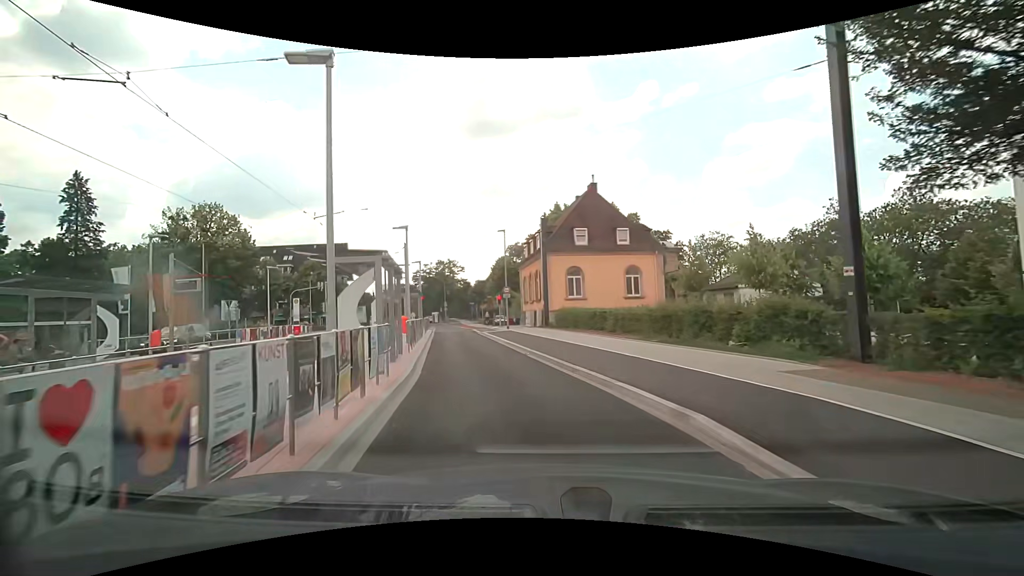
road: secondary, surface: asphalt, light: Day
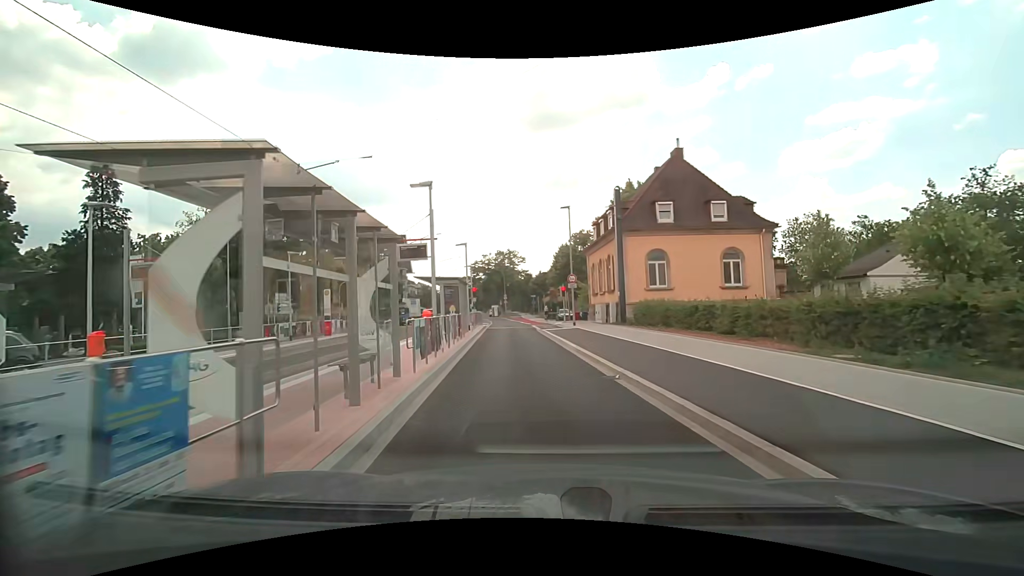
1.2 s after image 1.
(-0.5, +6.8) m; -7°
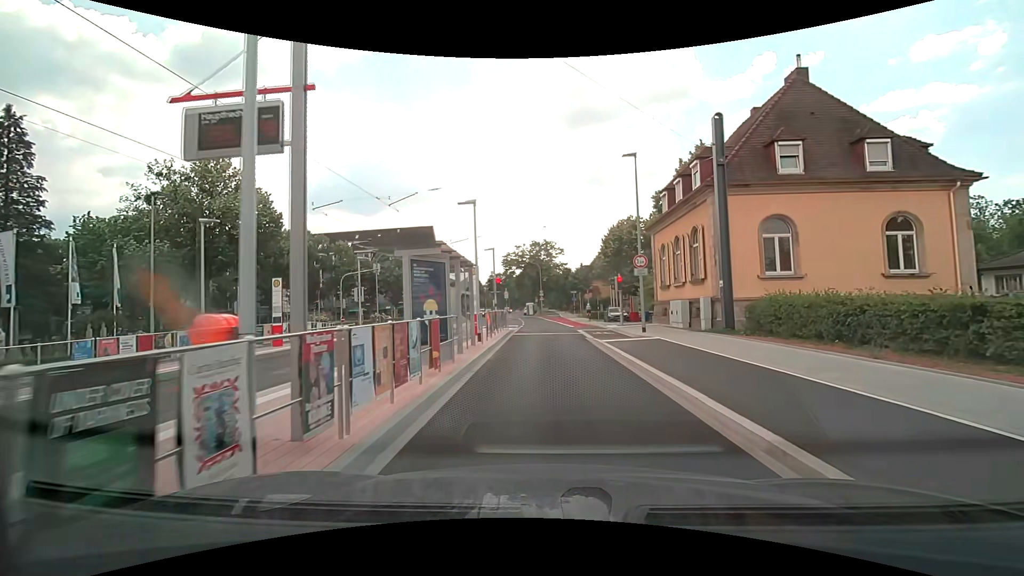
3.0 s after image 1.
(-0.6, +11.0) m; -4°
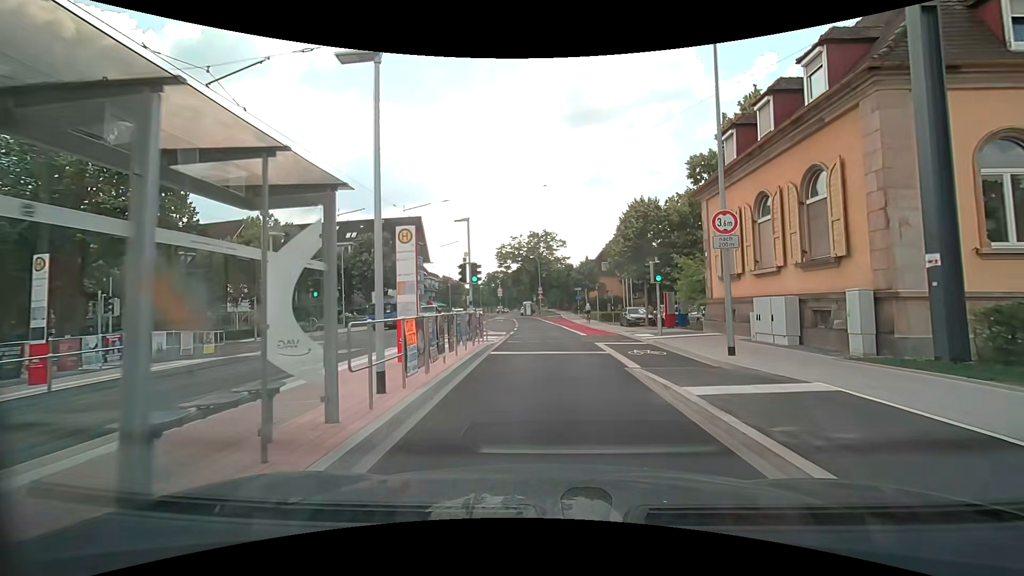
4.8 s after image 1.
(0.0, +10.4) m; +1°
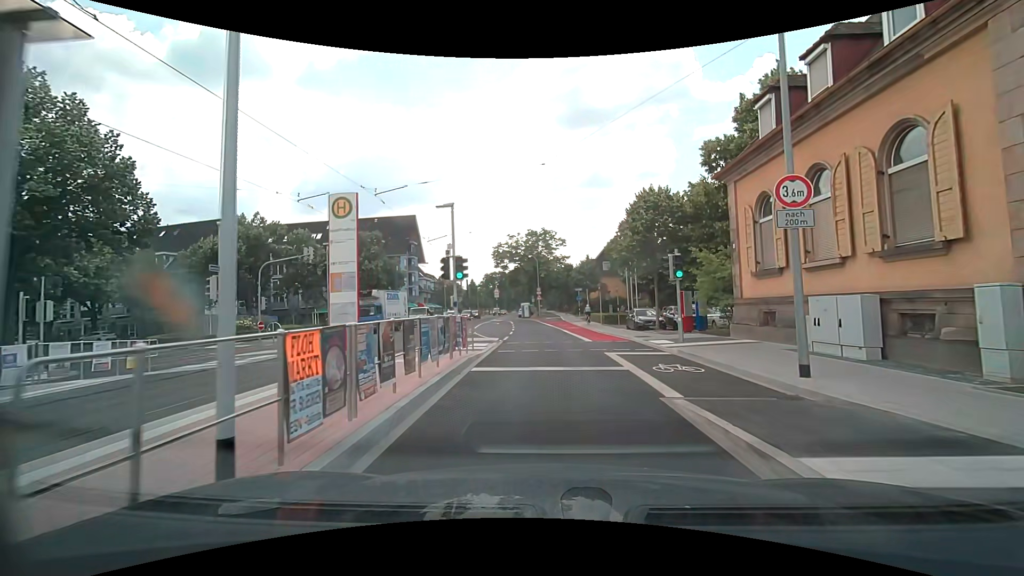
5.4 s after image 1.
(0.0, +3.4) m; 0°
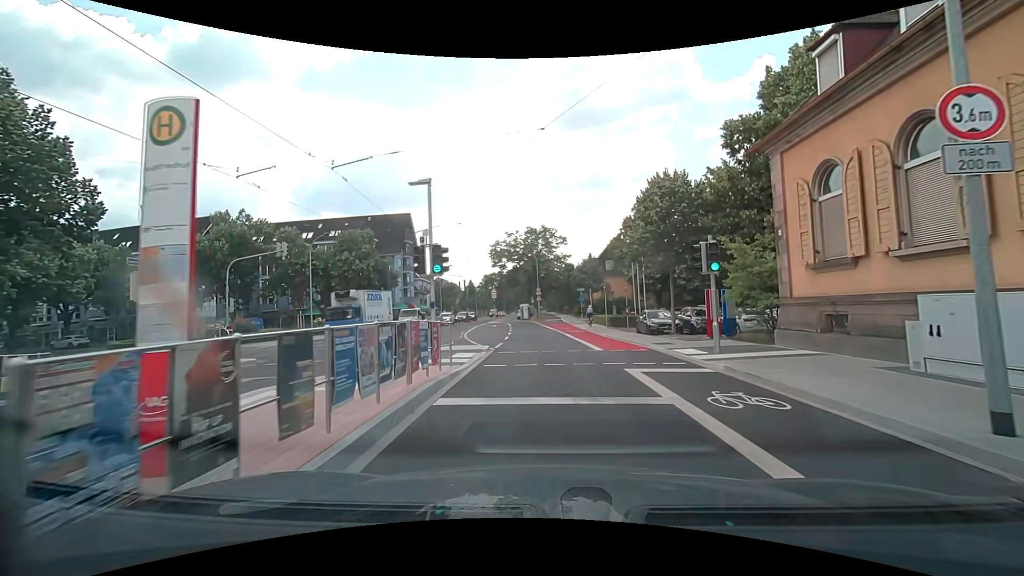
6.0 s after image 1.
(0.0, +3.7) m; 0°
